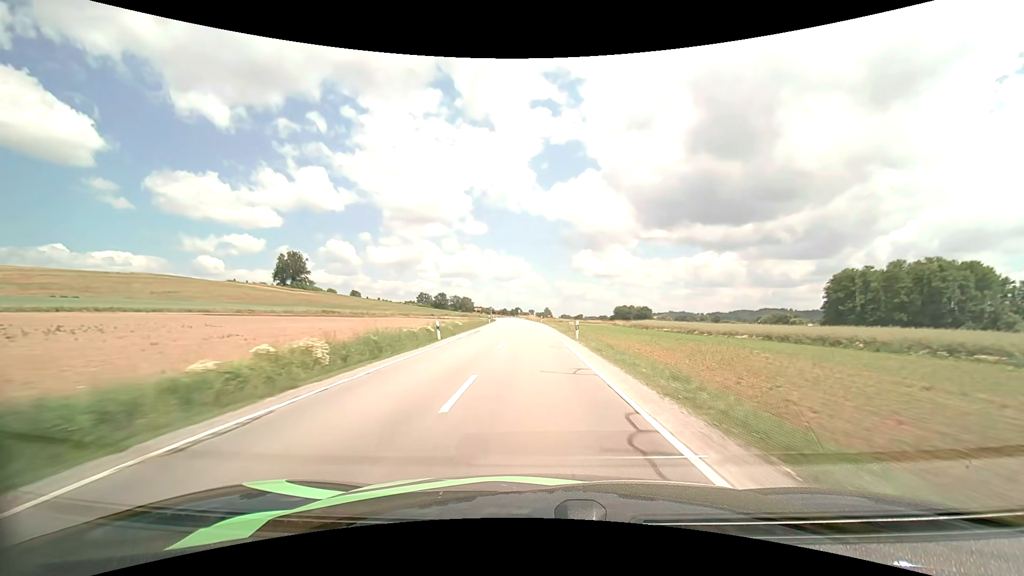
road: secondary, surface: asphalt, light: Day
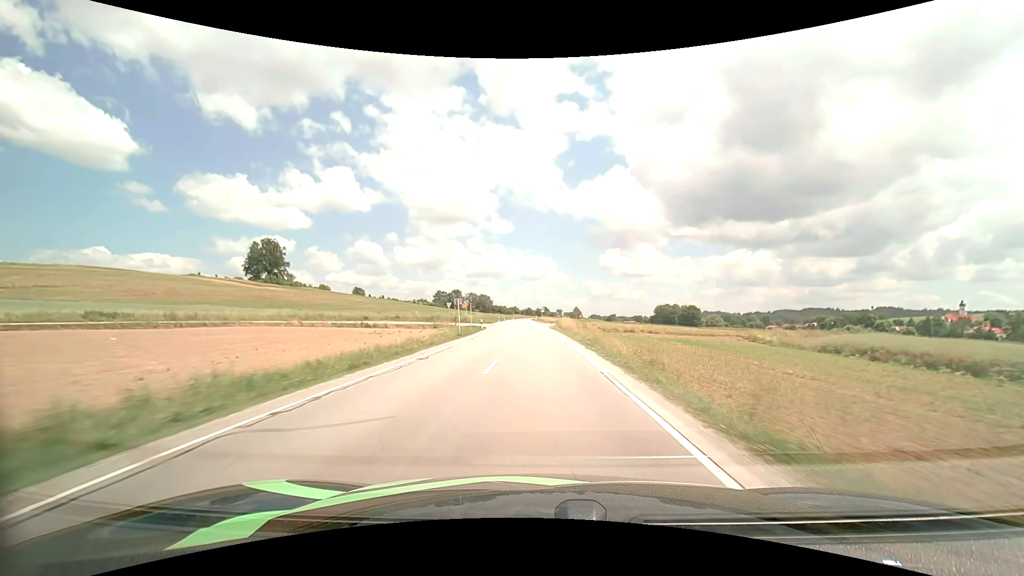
(-1.9, +67.4) m; -3°
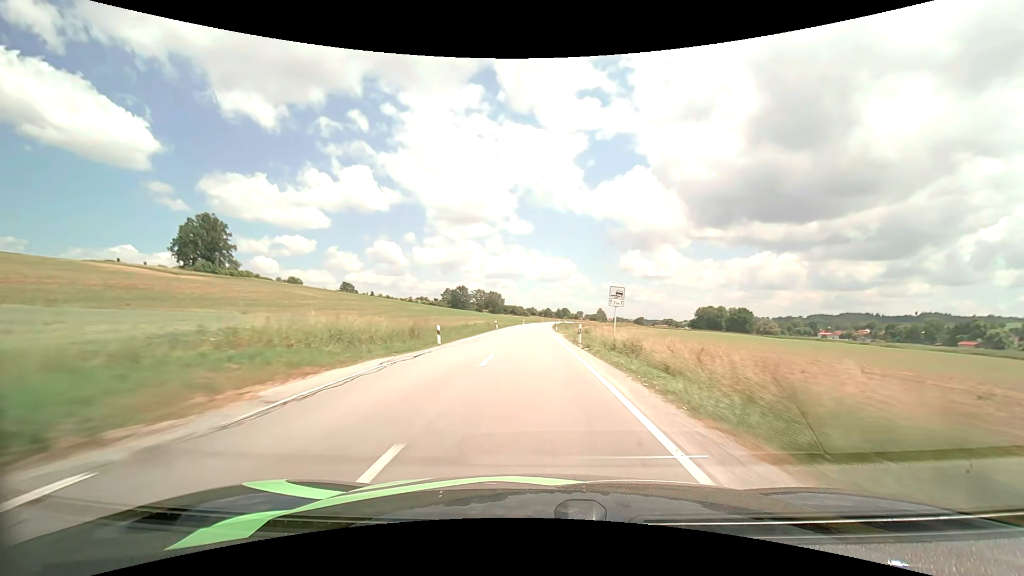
(-1.7, +70.1) m; -2°
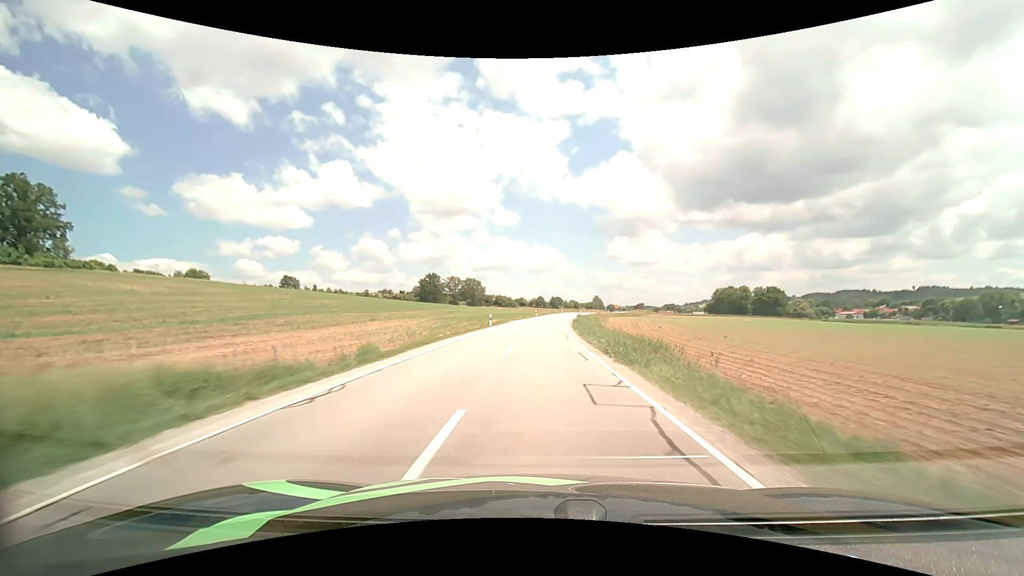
(-0.1, +70.0) m; +1°
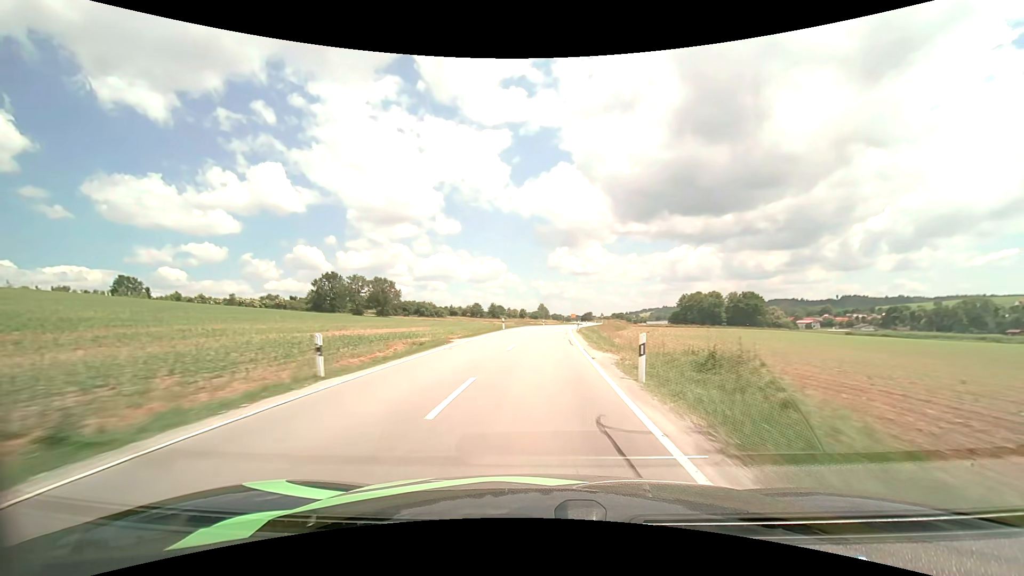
(+2.9, +67.9) m; +6°
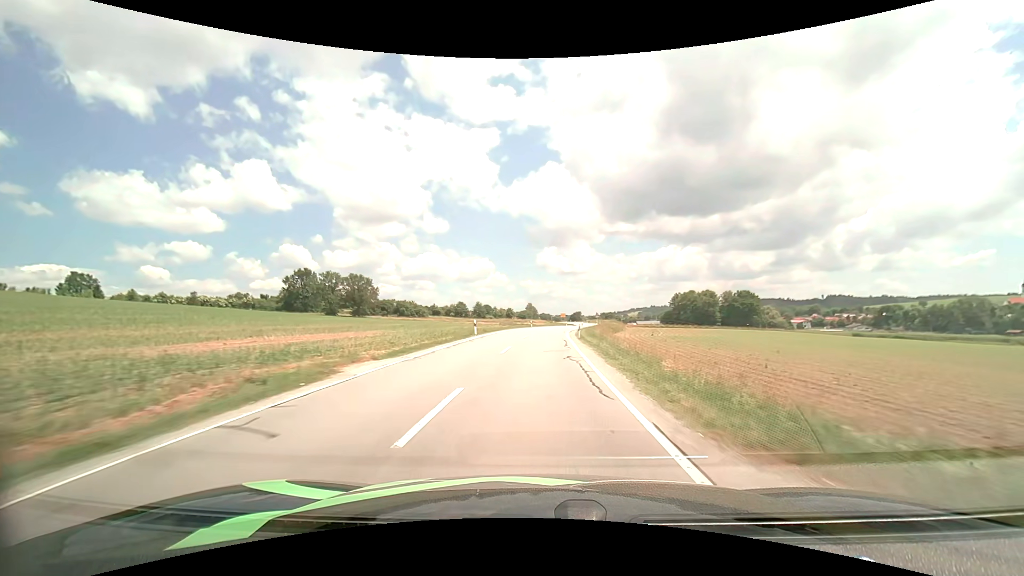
(+0.2, +13.2) m; +1°
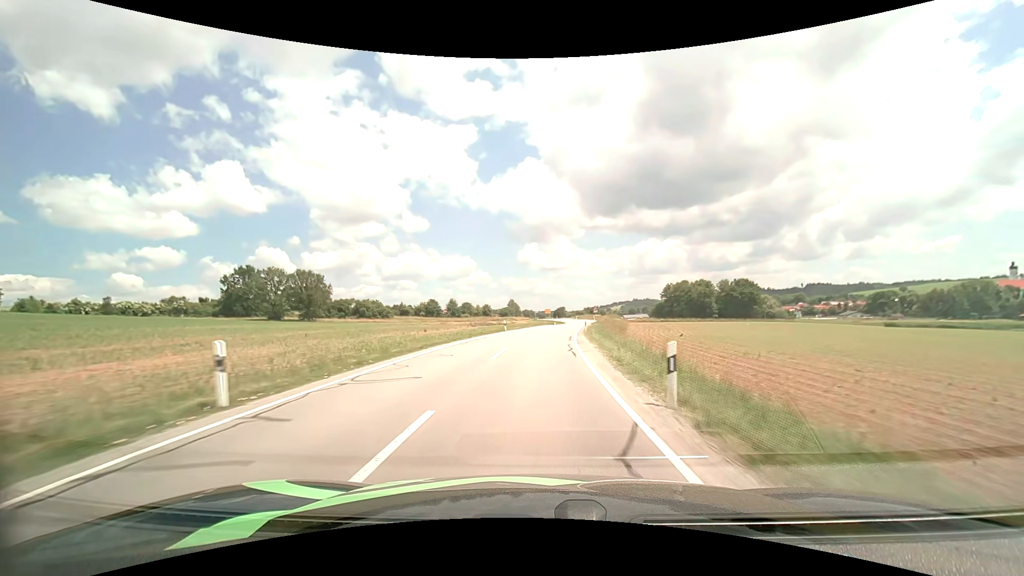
(+0.5, +25.8) m; +2°
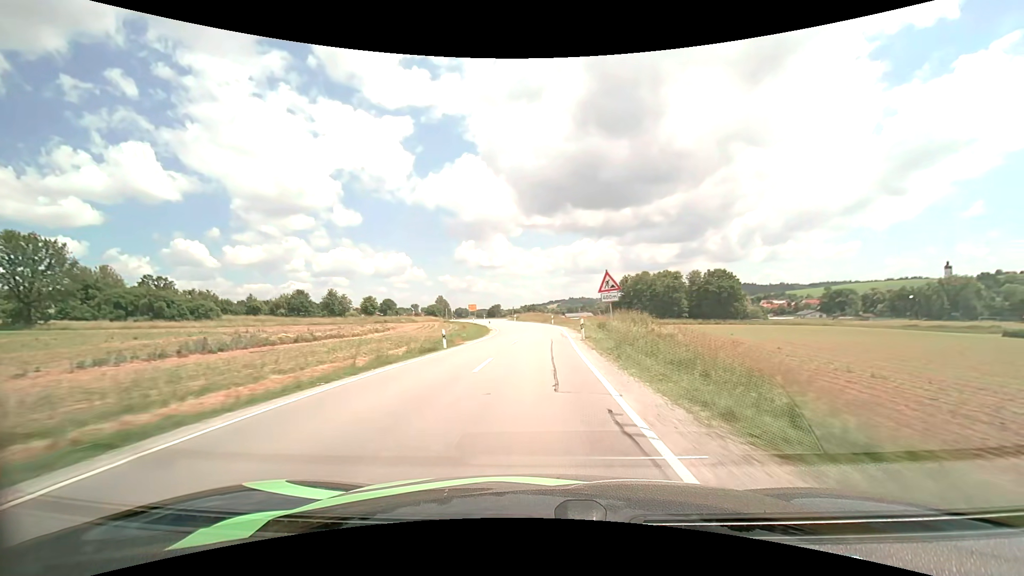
(+4.1, +62.9) m; +7°
(0, +10) (0, +20) (0, +30) (0, +40) (-1, +50) (-2, +60) (-3, +70) (-5, +80) (-7, +89) (-10, +99) m
